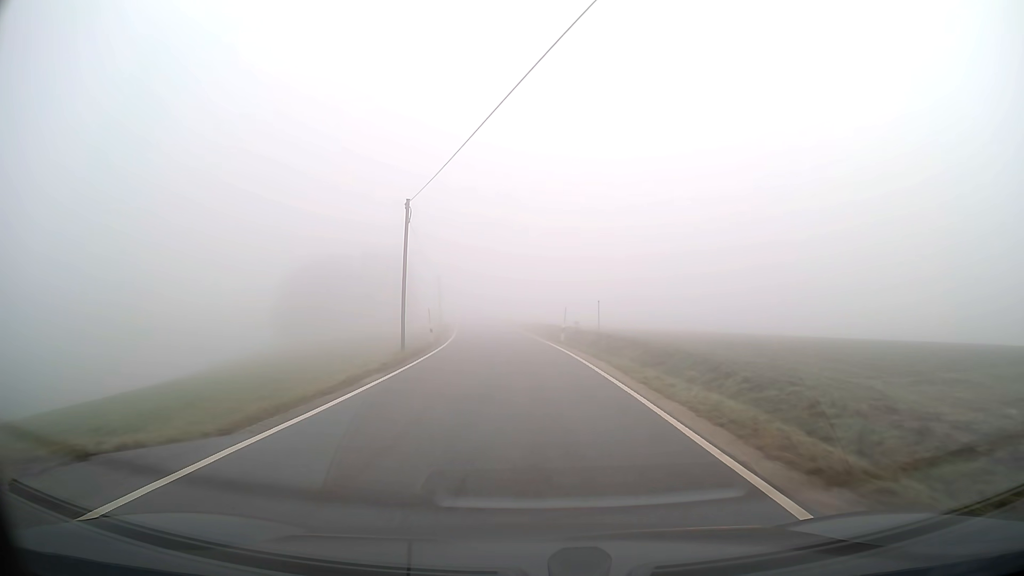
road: tertiary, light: Day
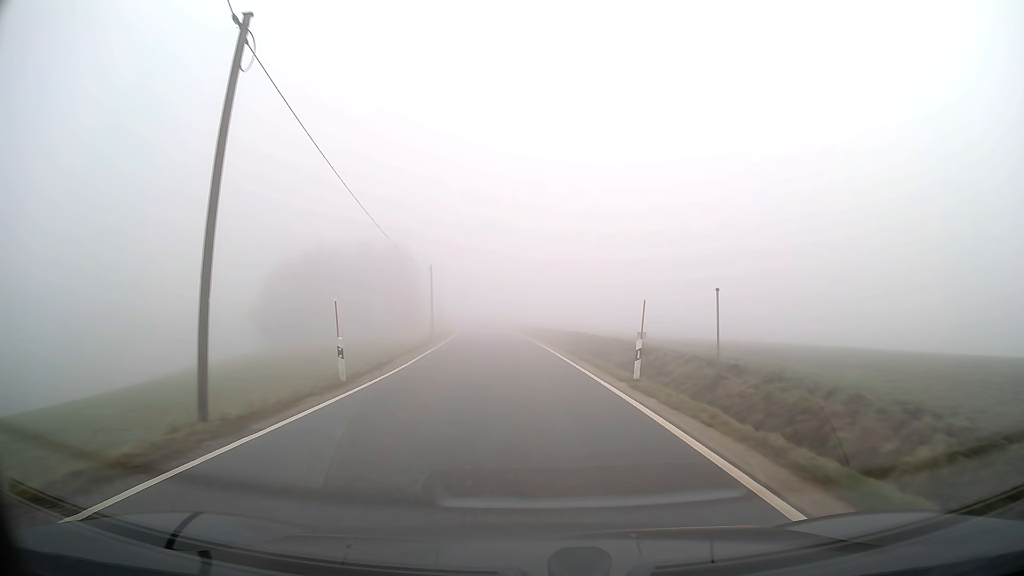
(-0.3, +19.0) m; -2°
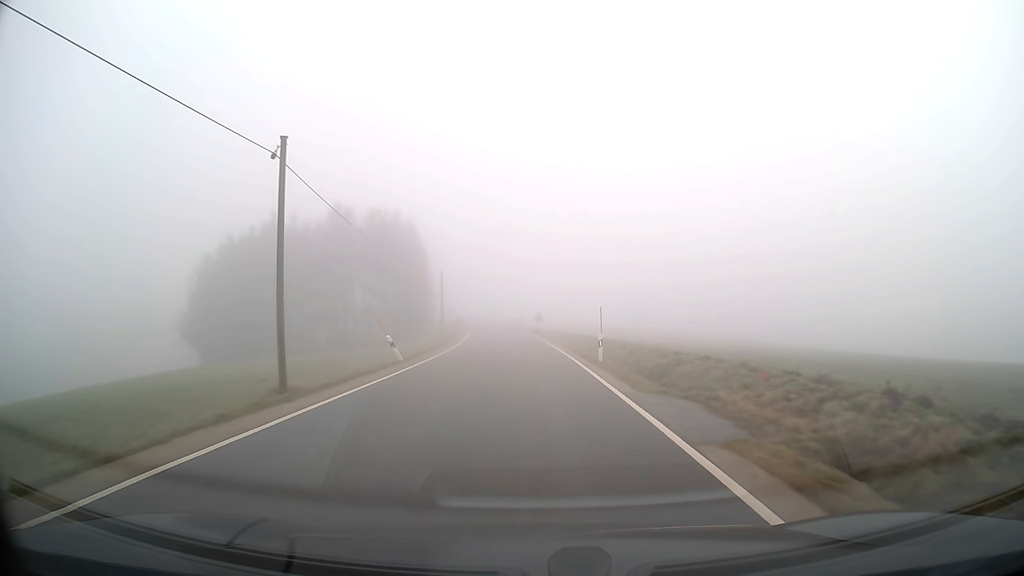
(-1.4, +38.3) m; -4°
(0, +10) (0, +20) (-1, +30) (-1, +40) (-2, +50) (-3, +60) (-4, +70) (-5, +80) (-7, +90) (-9, +99) m
